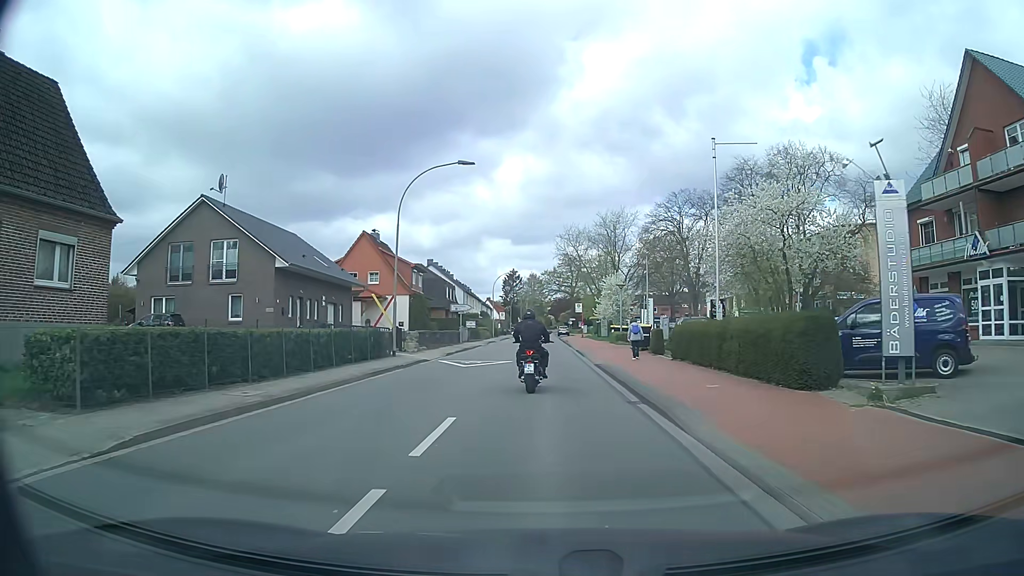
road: secondary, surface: asphalt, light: Day
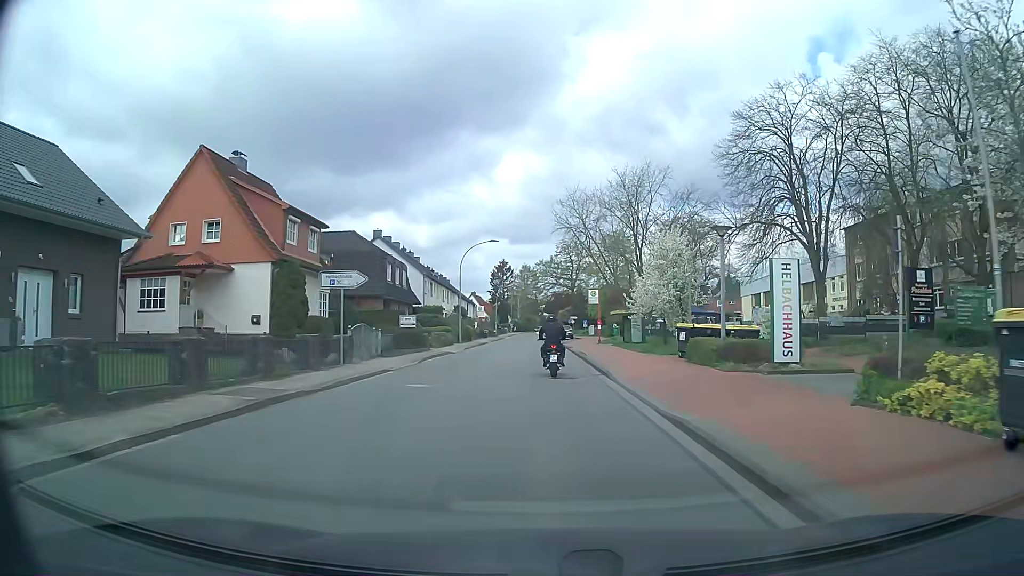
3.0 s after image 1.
(0.0, +28.7) m; 0°
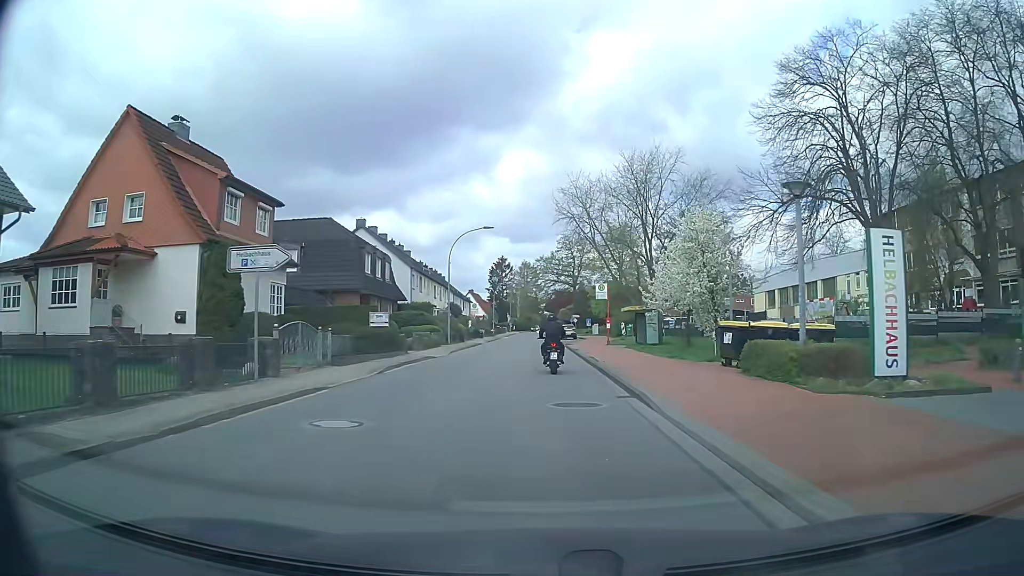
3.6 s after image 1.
(0.0, +6.5) m; 0°
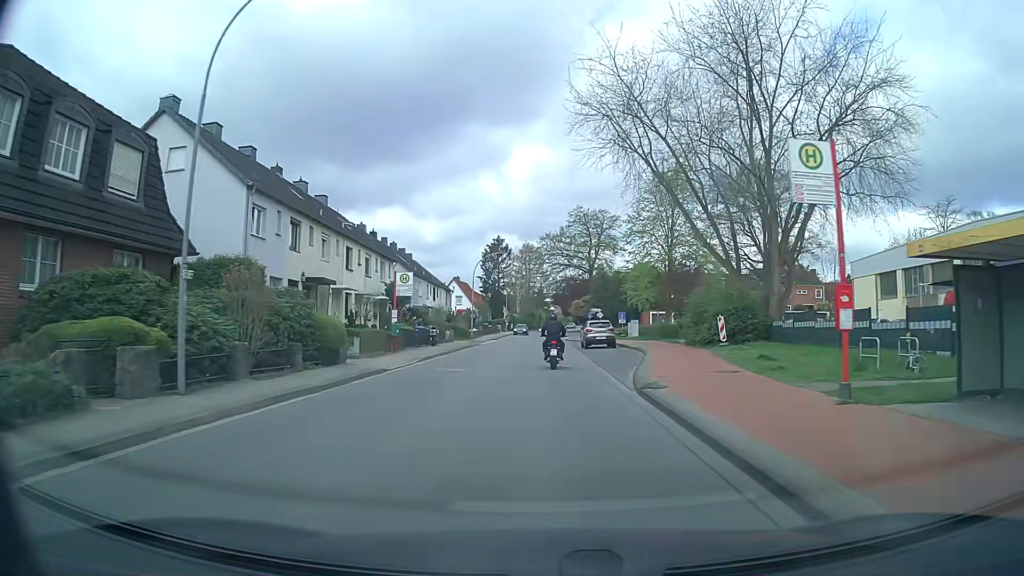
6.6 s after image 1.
(-0.2, +34.4) m; -1°
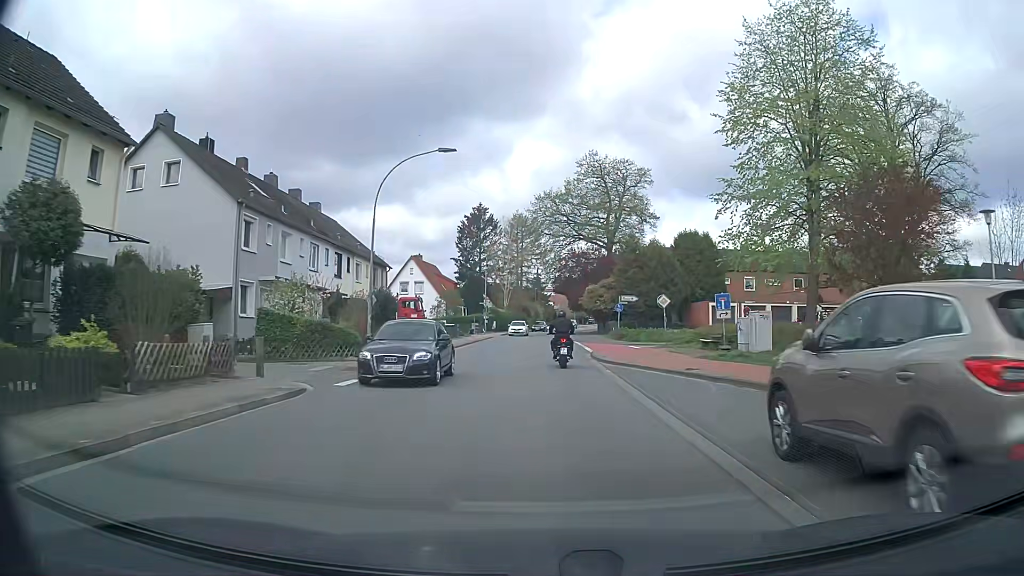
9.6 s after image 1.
(+0.1, +34.8) m; +1°
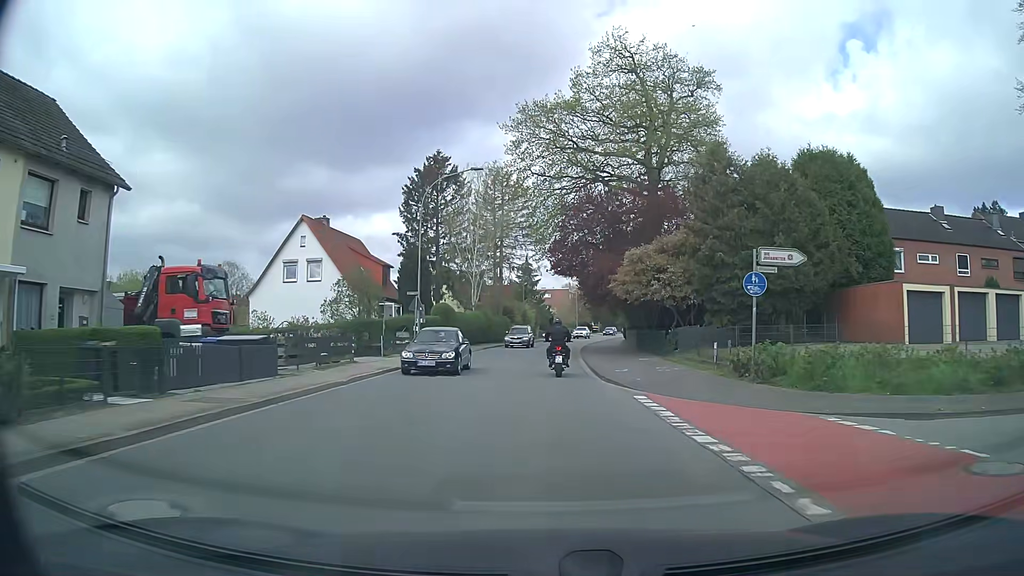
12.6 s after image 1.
(+0.3, +34.8) m; 0°
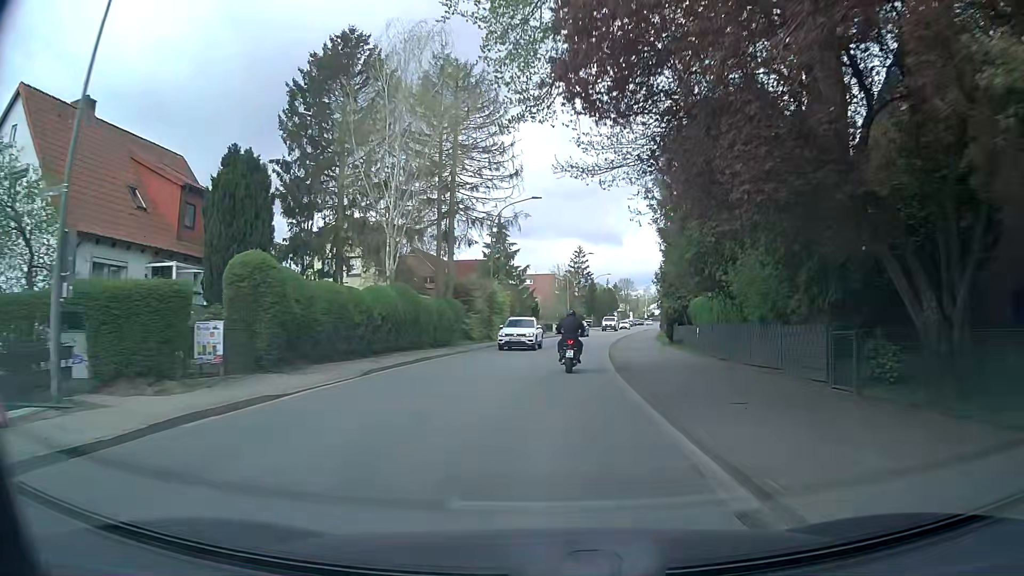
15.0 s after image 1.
(+0.3, +27.9) m; +3°
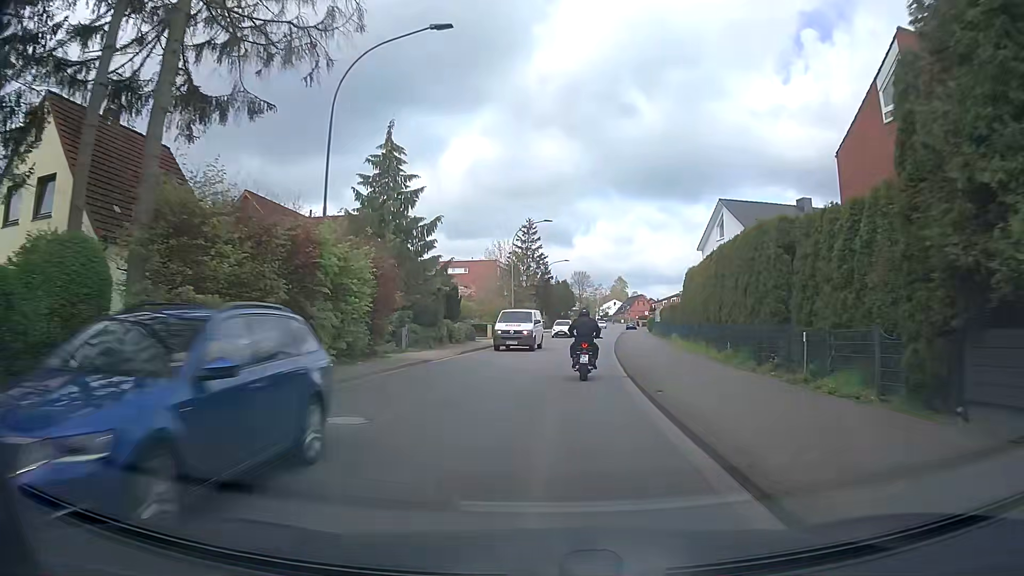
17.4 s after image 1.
(+0.8, +27.6) m; +4°
(0, +10) (+1, +20) (+1, +30) (+3, +40) (+4, +50) (+5, +60) (+6, +70) (+7, +80) (+9, +90) (+10, +99) m
